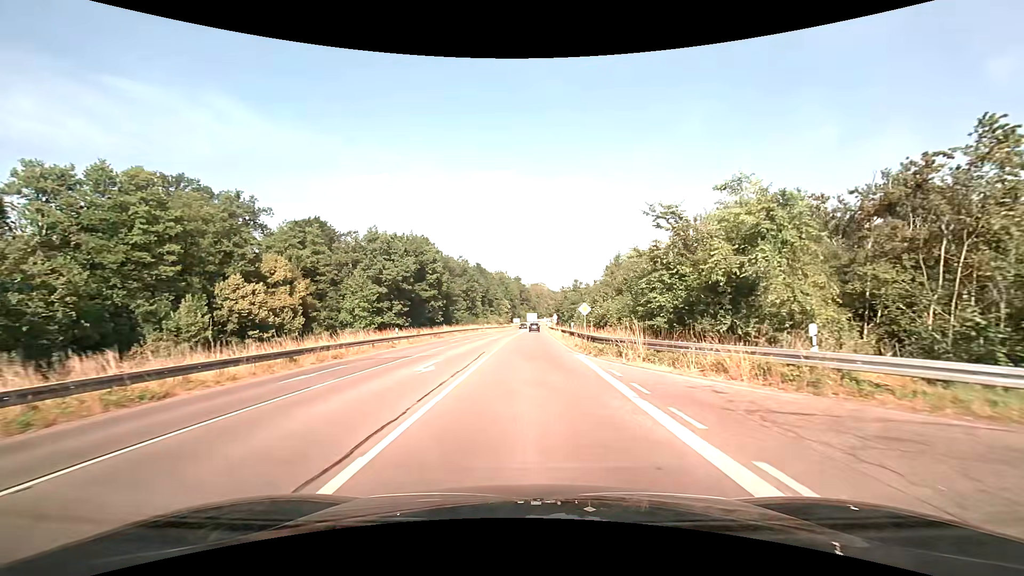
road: primary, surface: asphalt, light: Day
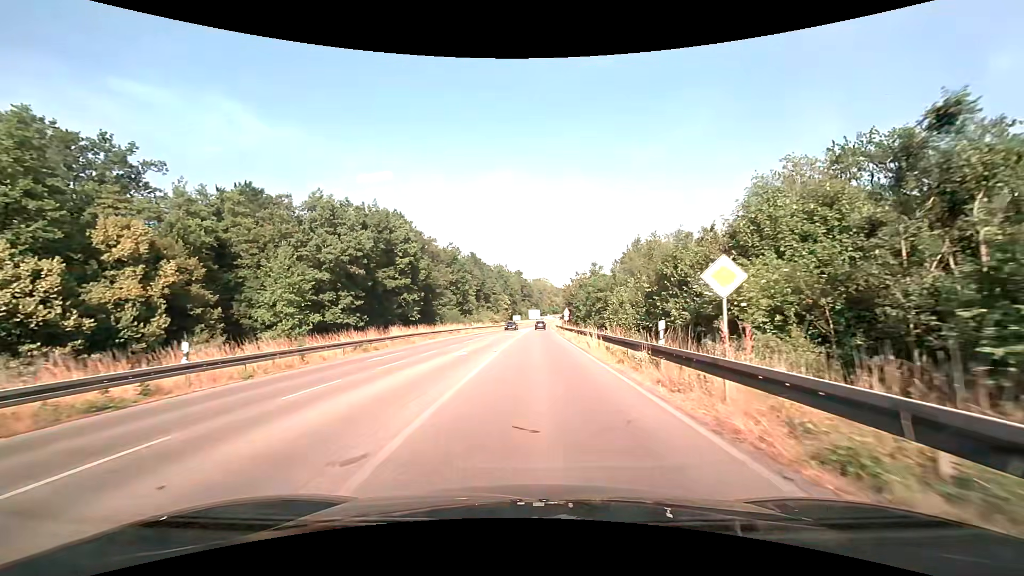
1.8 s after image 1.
(-0.1, +22.4) m; 0°
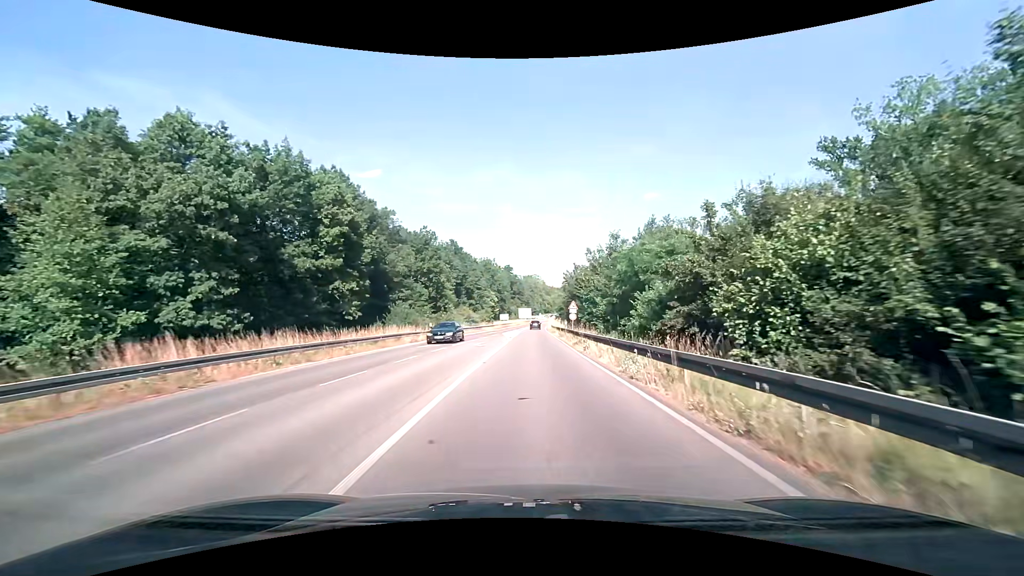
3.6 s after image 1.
(+0.2, +22.3) m; +1°
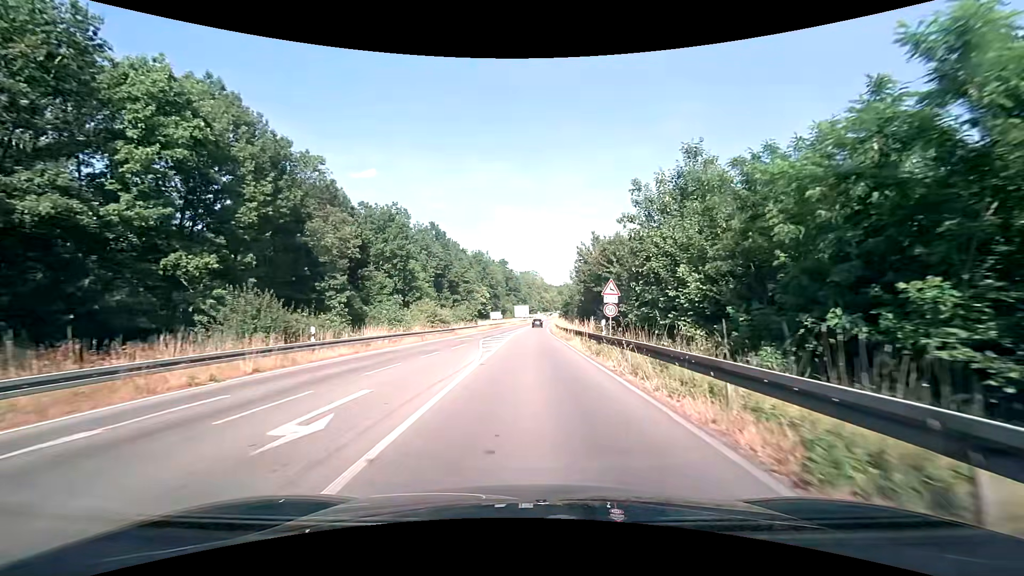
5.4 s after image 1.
(+0.2, +22.4) m; 0°
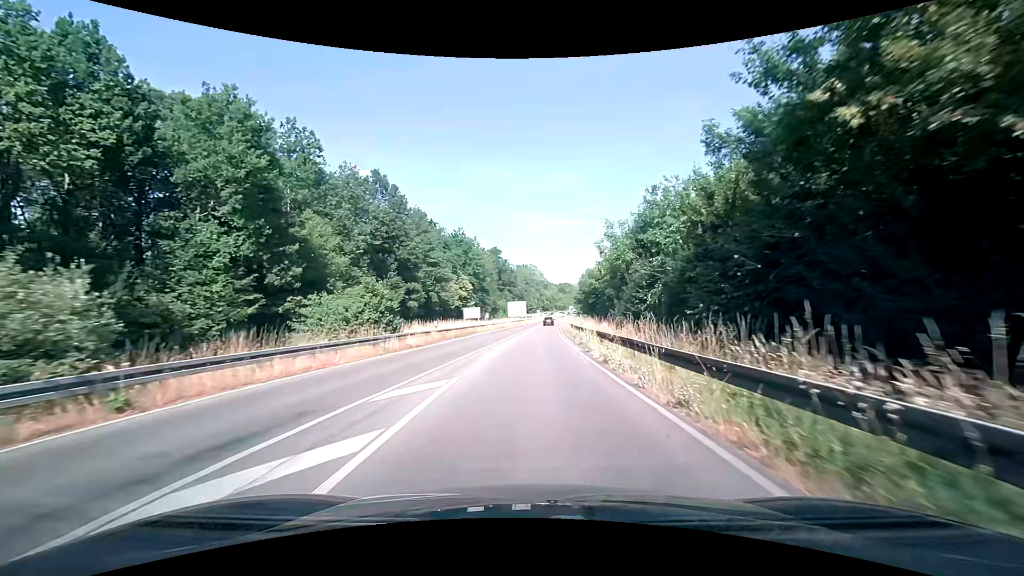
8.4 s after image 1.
(+0.2, +37.6) m; 0°
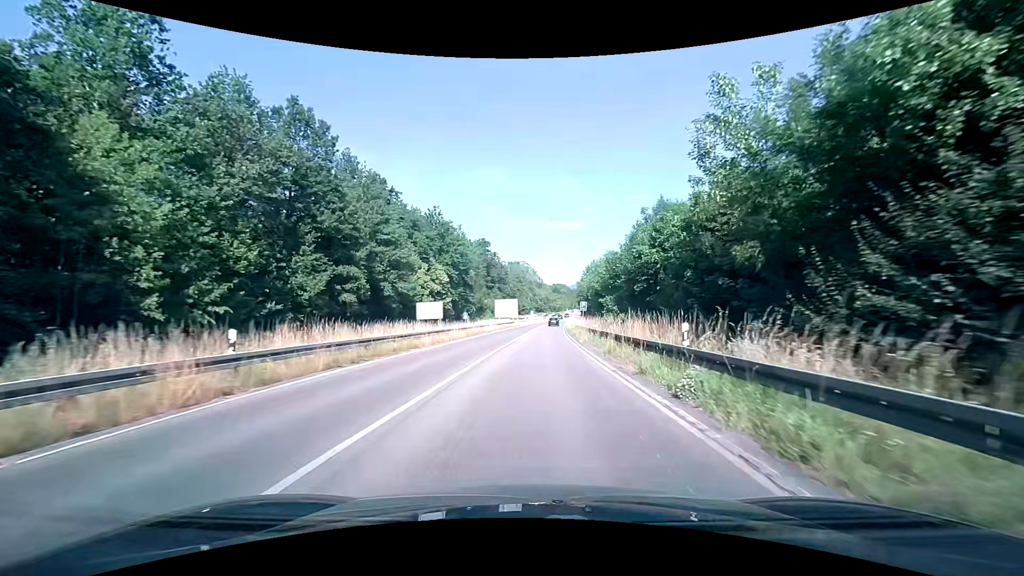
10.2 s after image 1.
(+0.3, +22.7) m; +1°
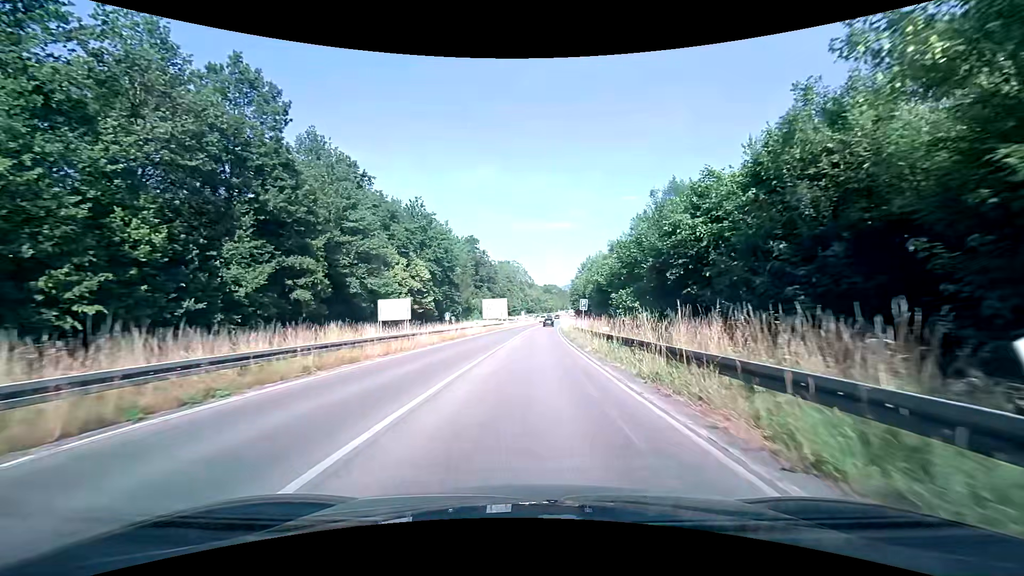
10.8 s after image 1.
(+0.1, +7.5) m; +1°
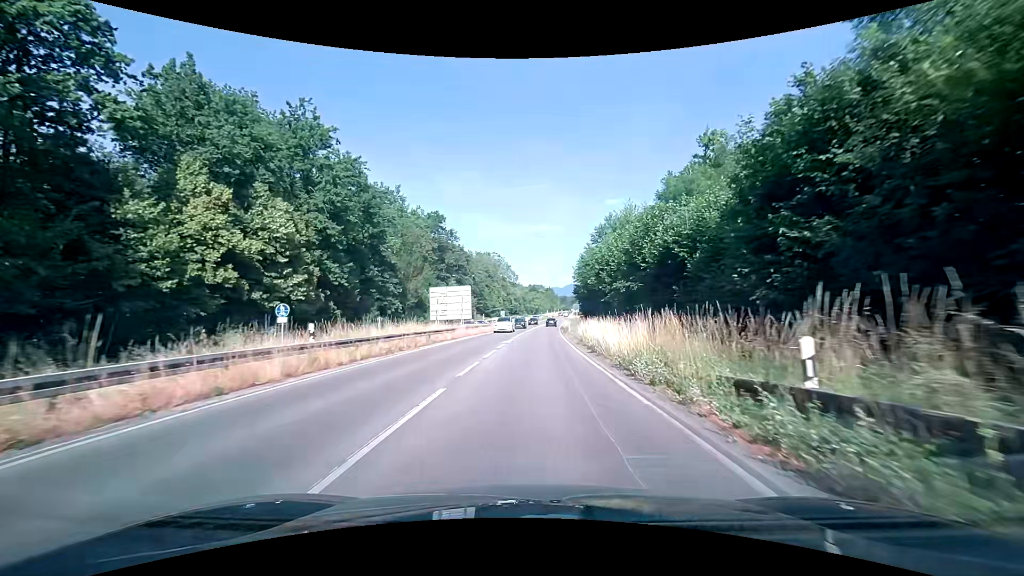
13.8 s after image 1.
(+0.9, +37.5) m; +3°
(0, +10) (0, +20) (0, +30) (+1, +40) (+1, +50) (+1, +60) (+2, +70) (+2, +80) (+3, +90) (+4, +100) m
